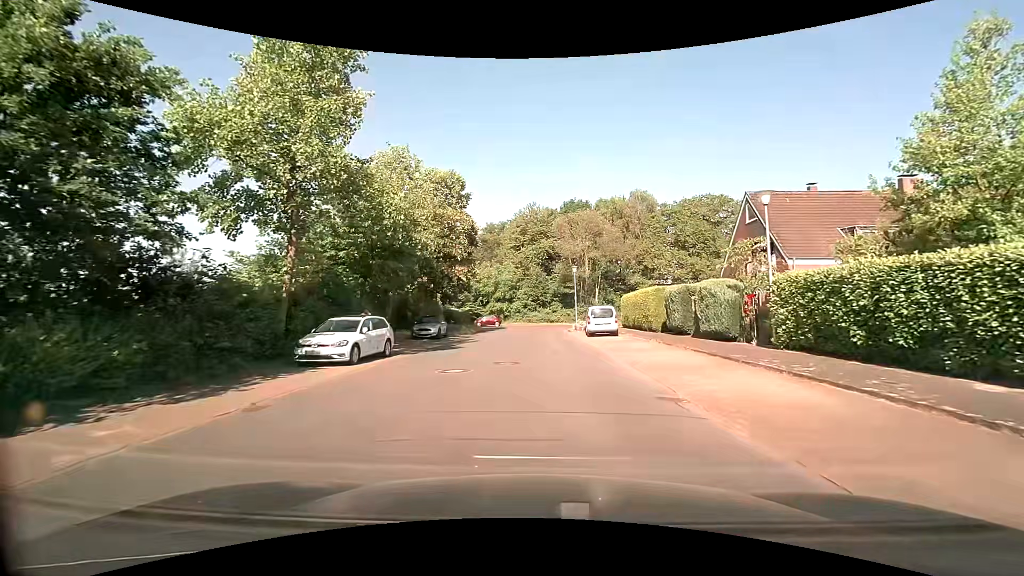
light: Day
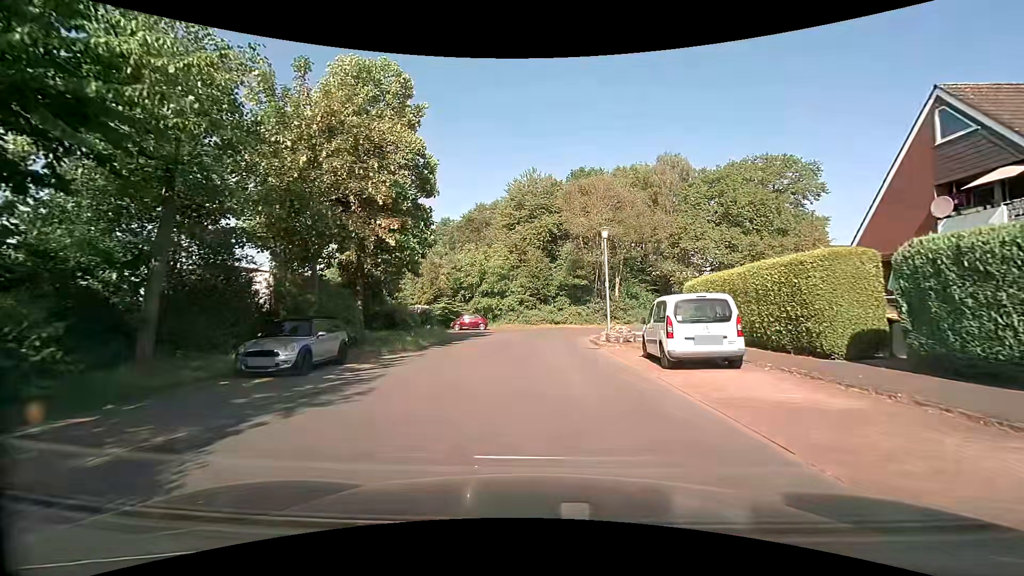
(-0.1, +17.5) m; -1°
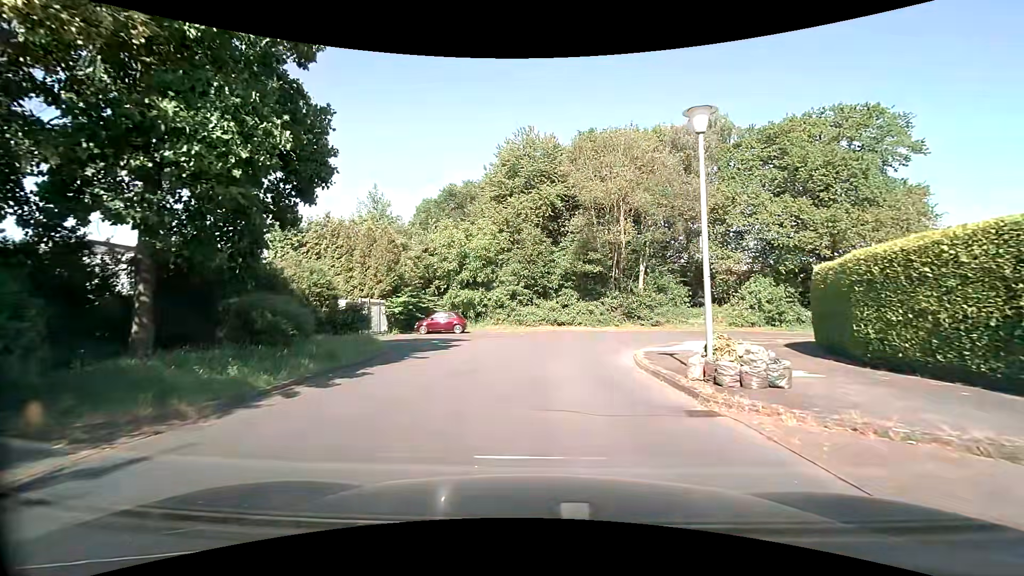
(+0.2, +12.9) m; +1°
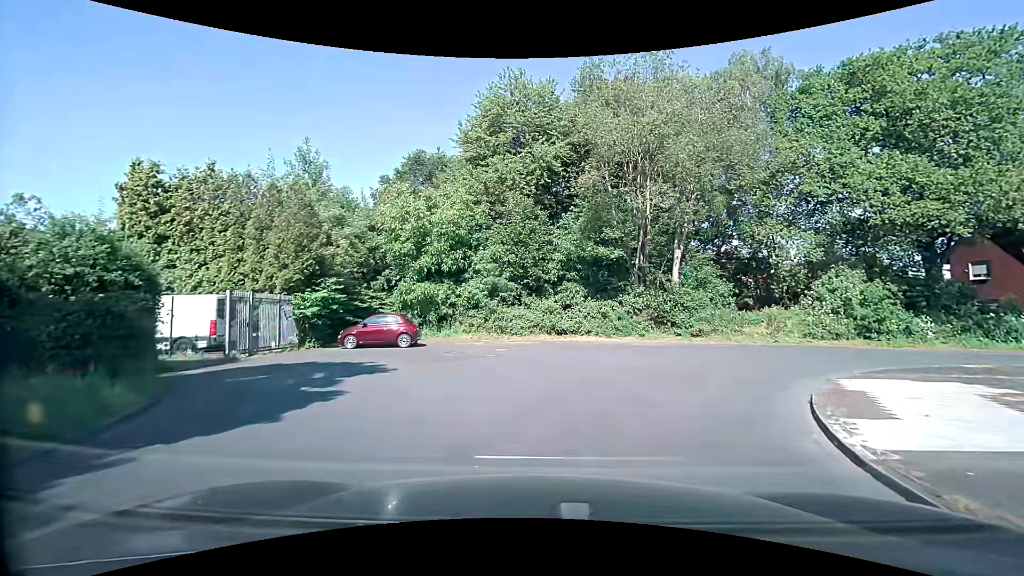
(+0.1, +11.7) m; +1°
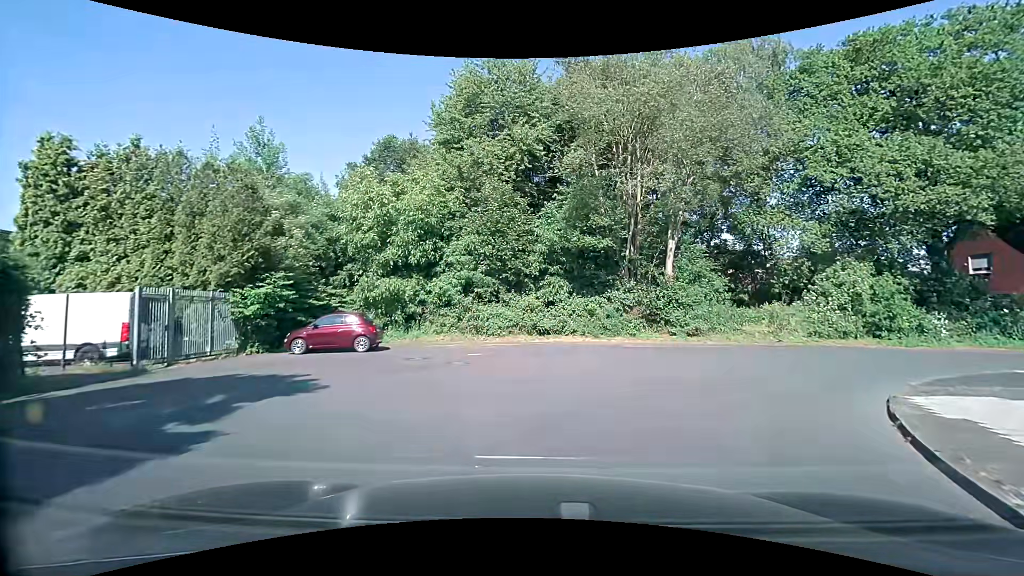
(+0.1, +2.8) m; +2°
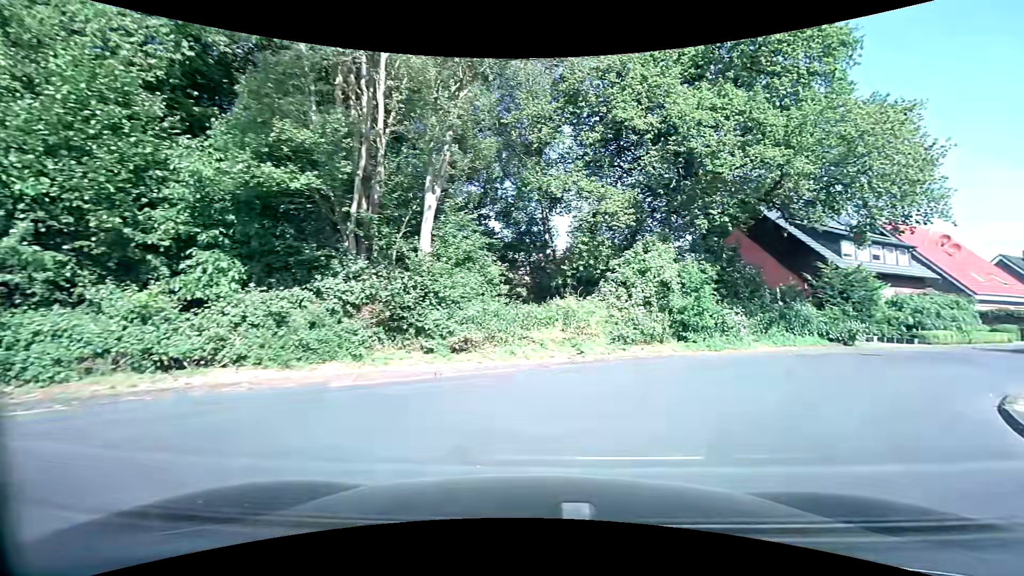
(+2.1, +10.5) m; +26°
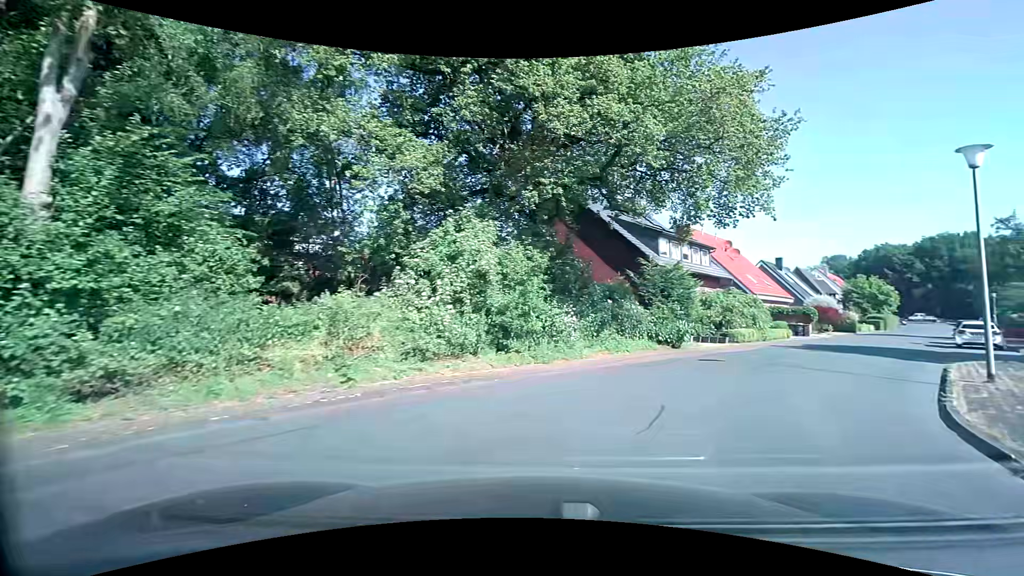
(+1.0, +5.6) m; +21°
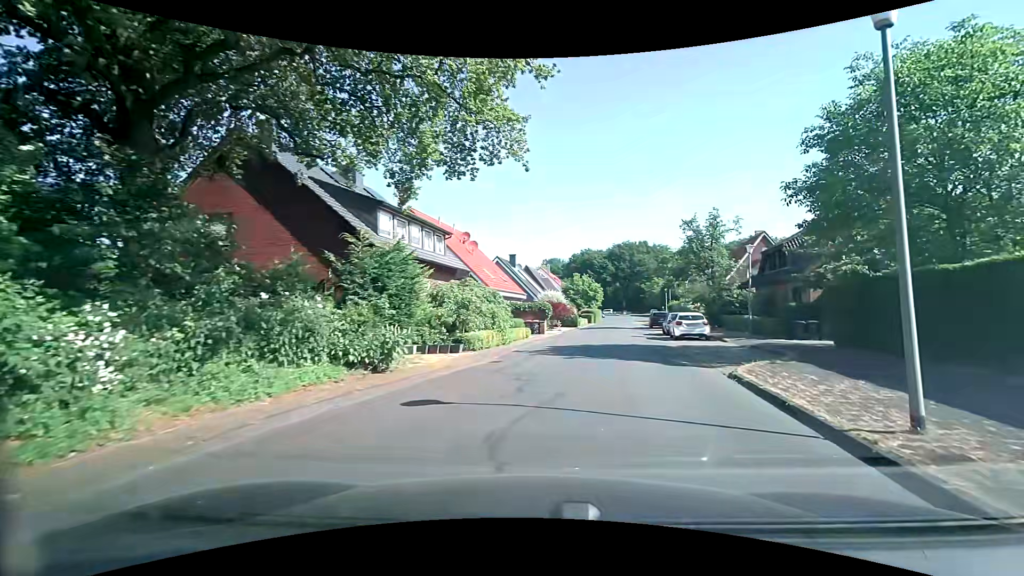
(+2.1, +8.2) m; +28°
(+1, +10) (+3, +20) (+5, +30) (+7, +39) (+8, +49) (+10, +59) (+12, +69) (+14, +79) (+16, +89) (+18, +98) m
